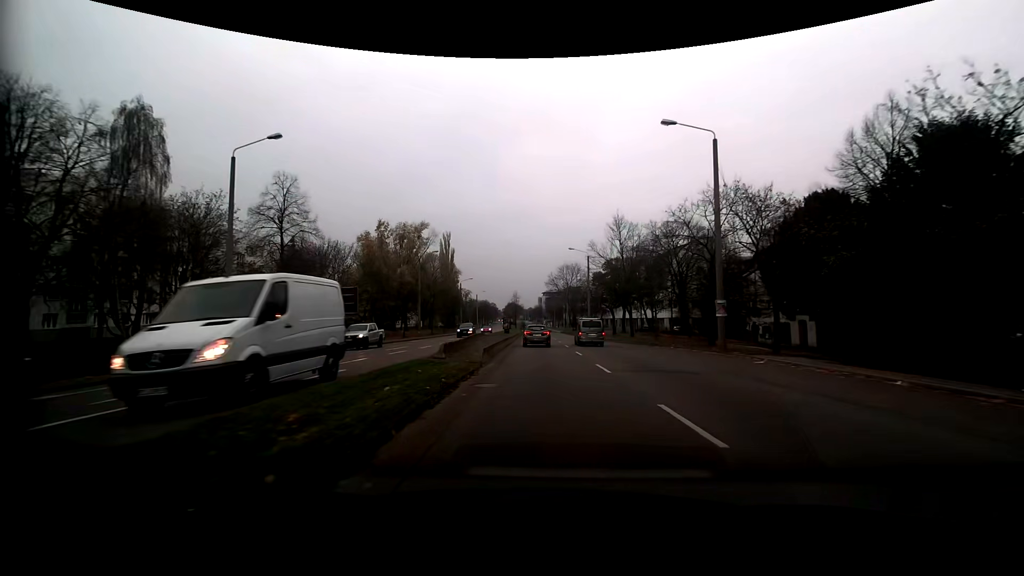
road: secondary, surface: asphalt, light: Day
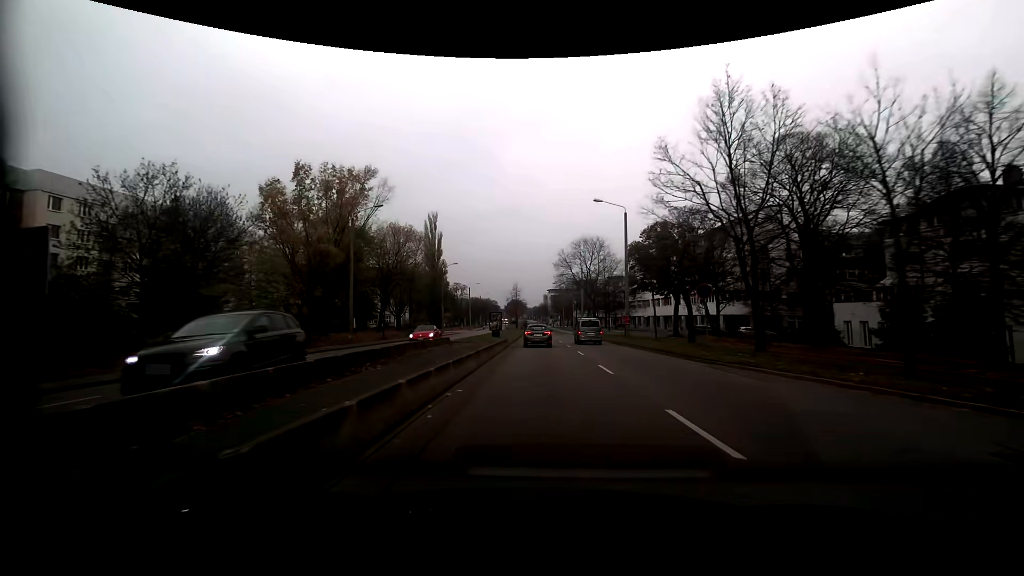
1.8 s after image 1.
(0.0, +28.0) m; -1°
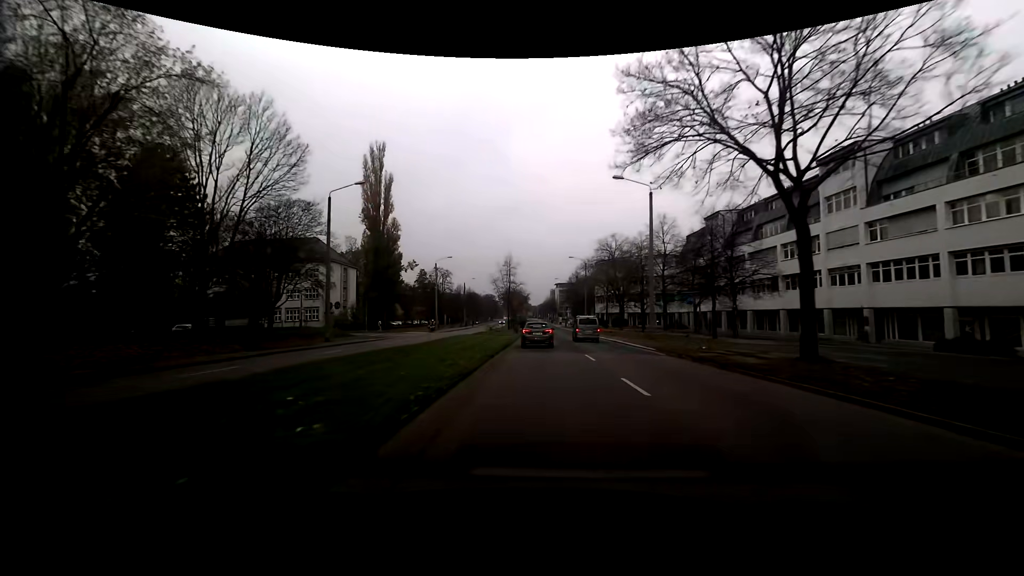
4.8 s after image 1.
(-0.2, +50.2) m; -1°
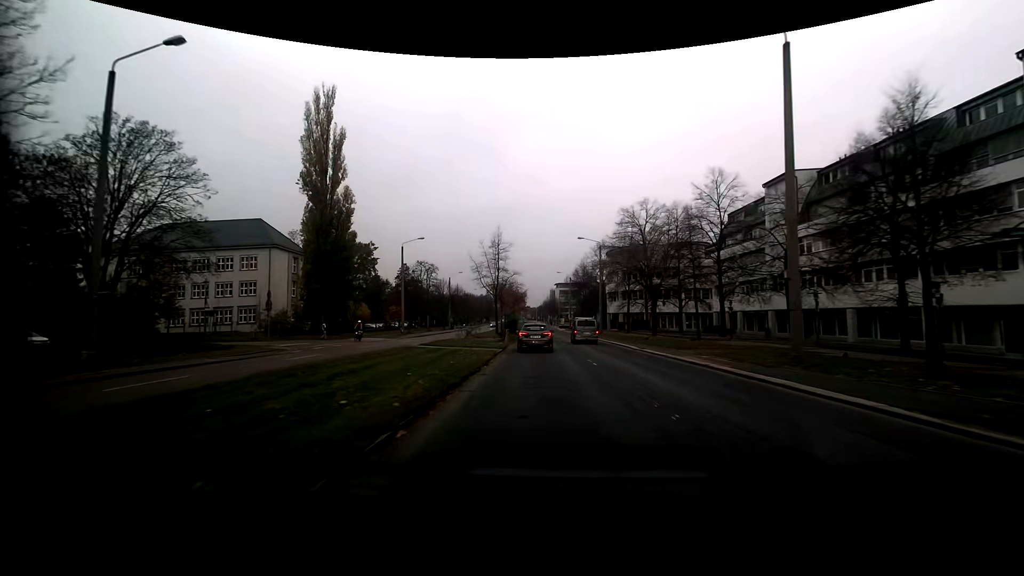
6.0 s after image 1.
(+0.1, +20.4) m; 0°
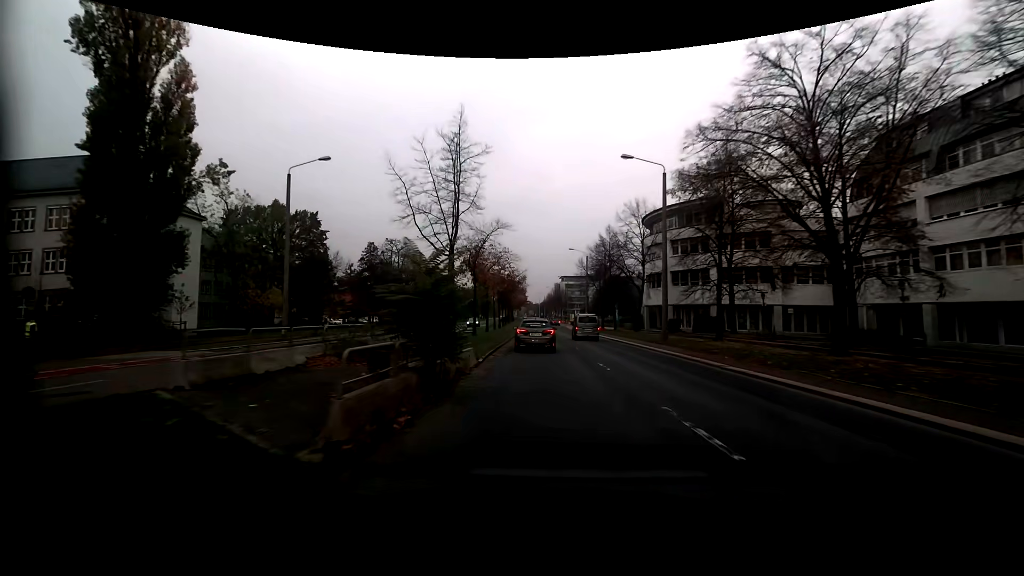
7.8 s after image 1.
(+0.1, +29.9) m; 0°
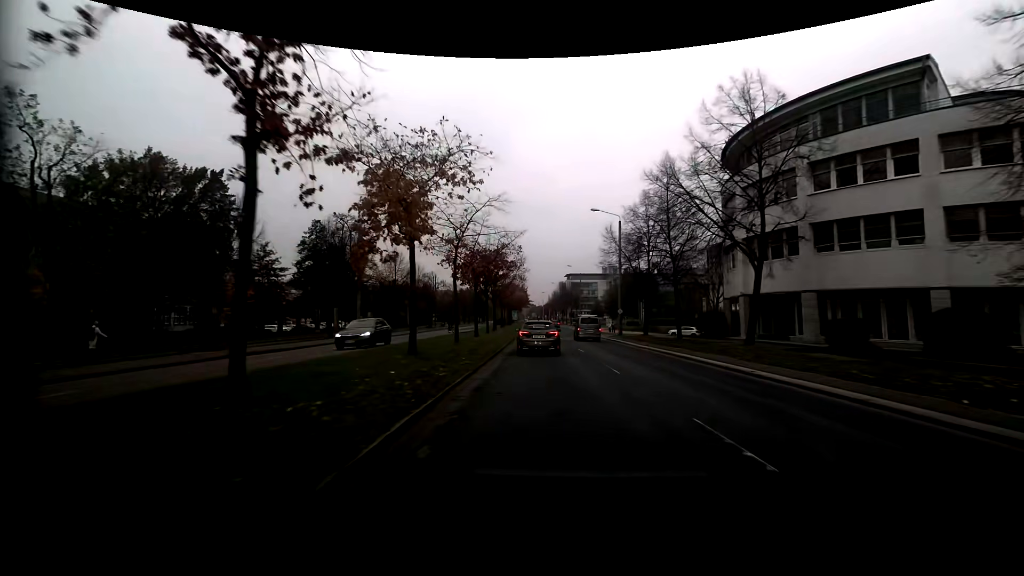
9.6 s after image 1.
(-0.2, +27.9) m; 0°
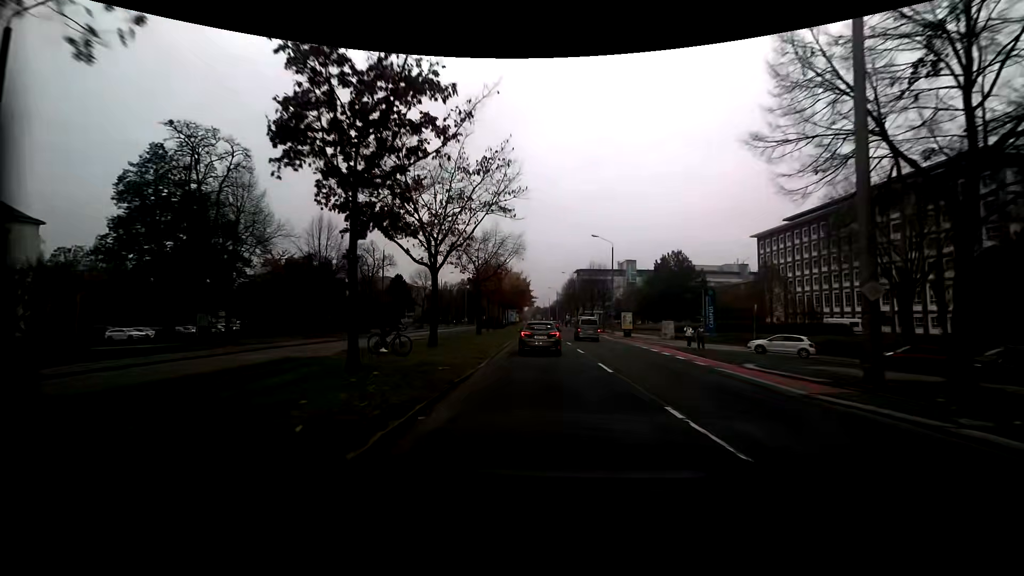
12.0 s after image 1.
(-0.2, +35.3) m; 0°
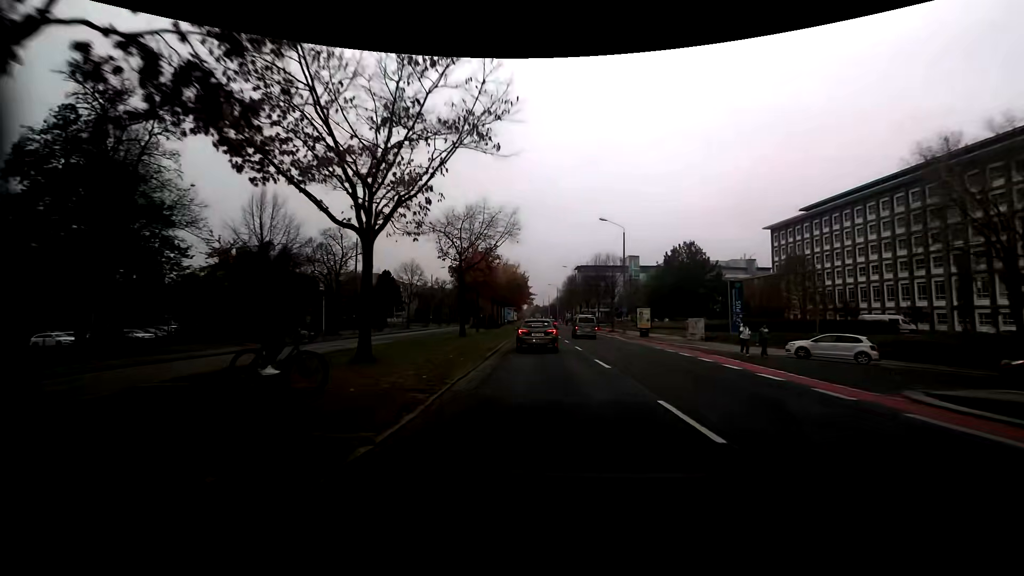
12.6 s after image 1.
(0.0, +8.7) m; 0°
